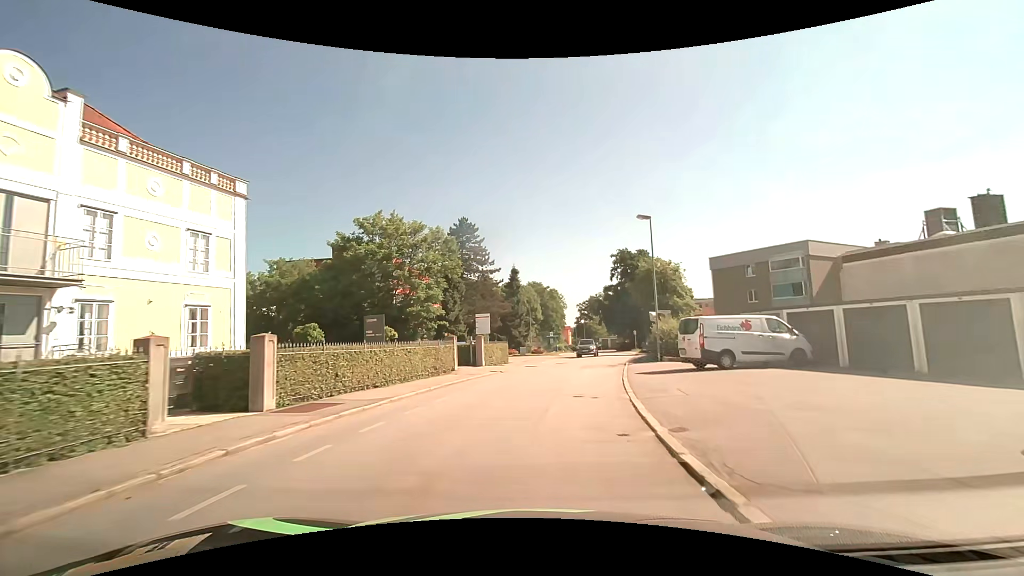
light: Day
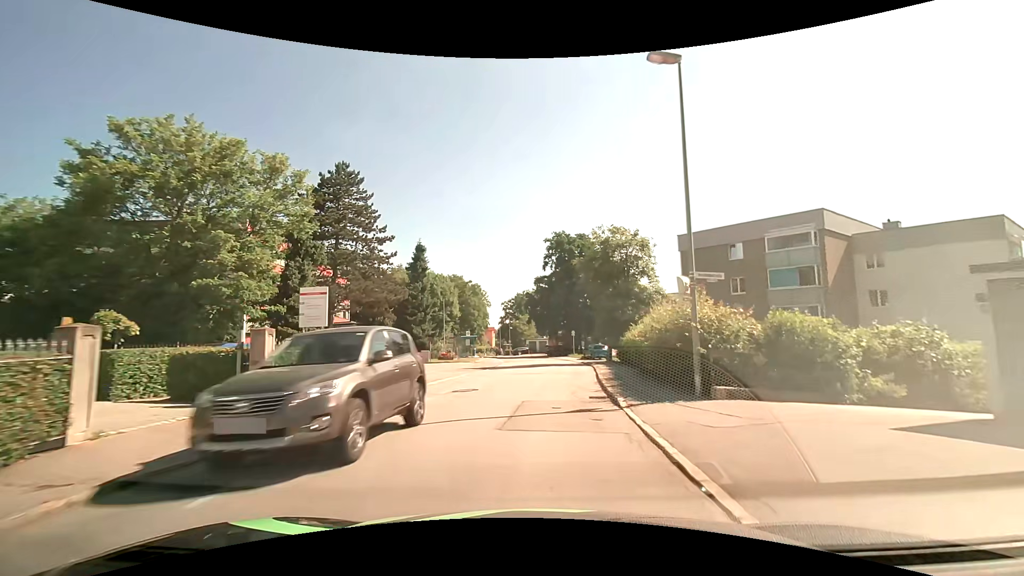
(+1.4, +17.1) m; +9°
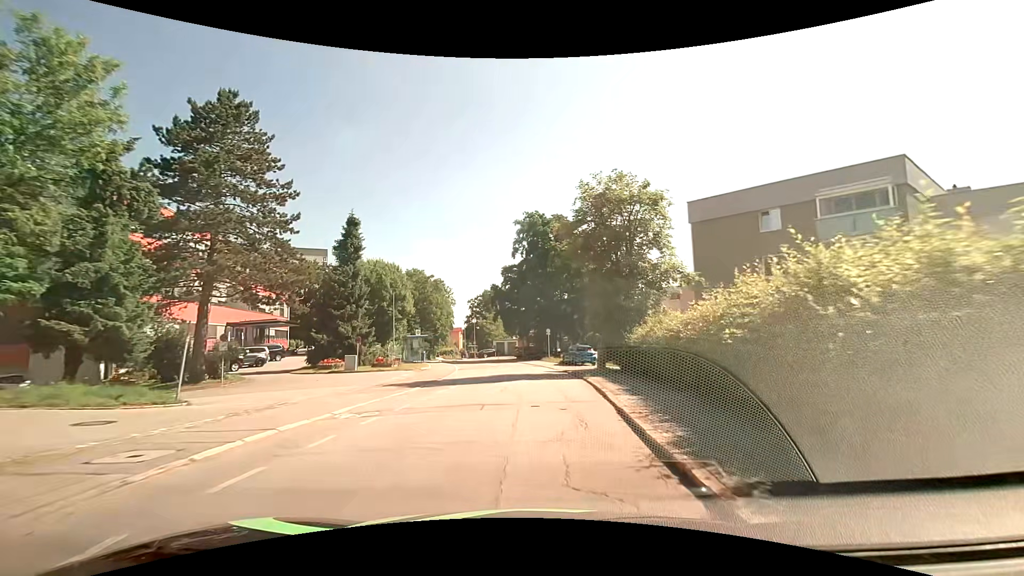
(+0.3, +11.3) m; +4°
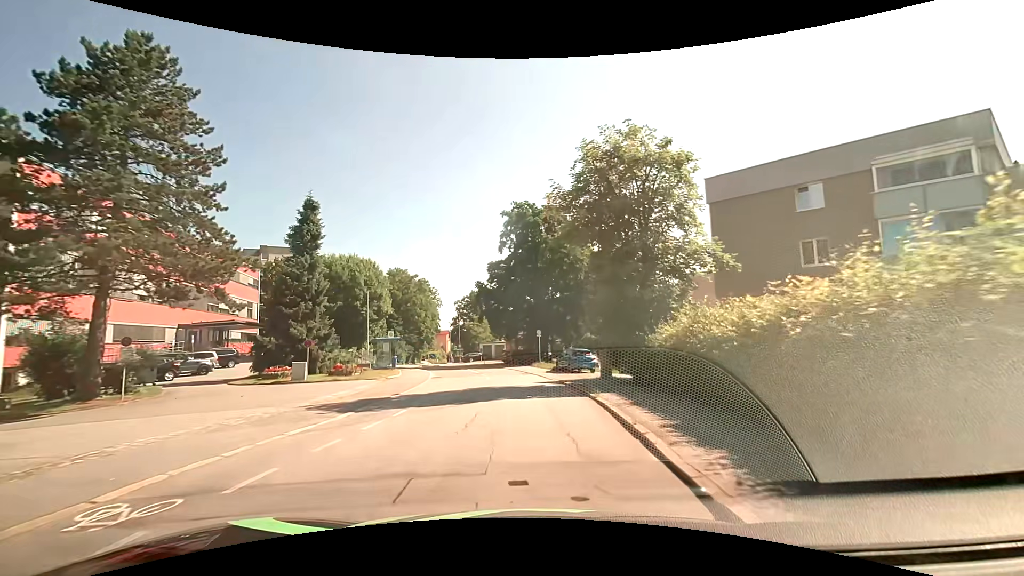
(0.0, +5.7) m; 0°
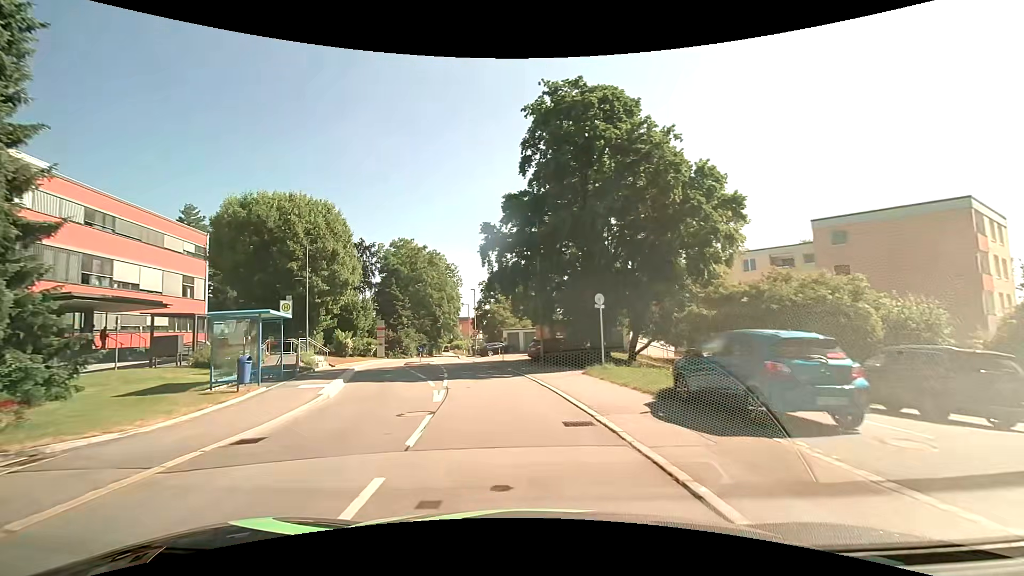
(-0.3, +22.8) m; -4°
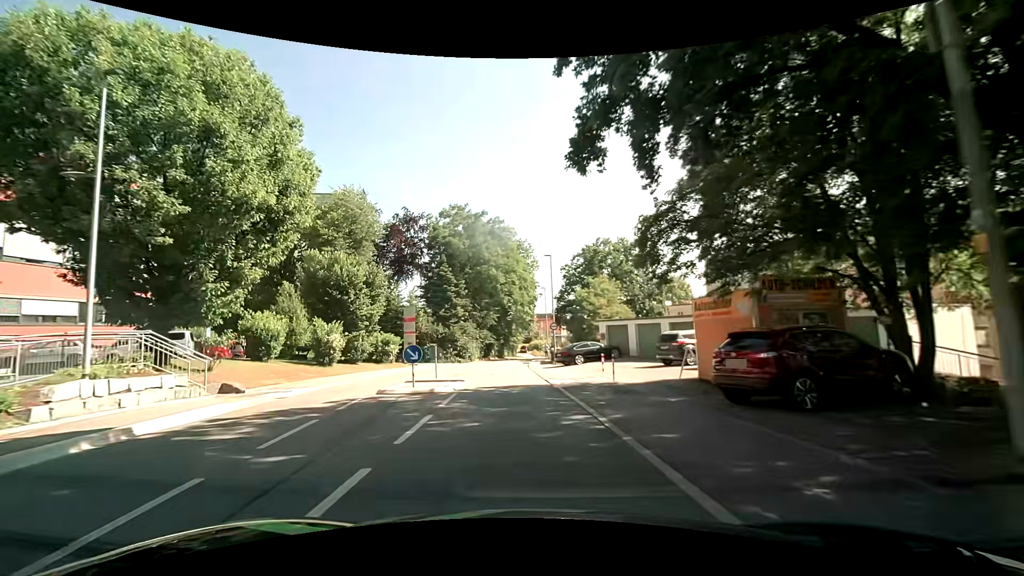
(-1.9, +23.1) m; -10°
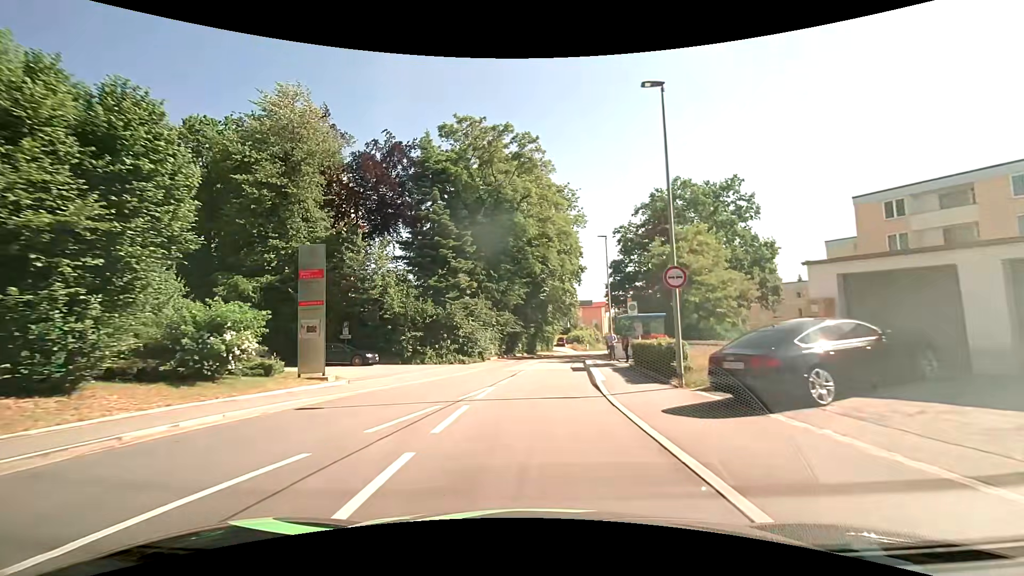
(-1.0, +23.8) m; -4°
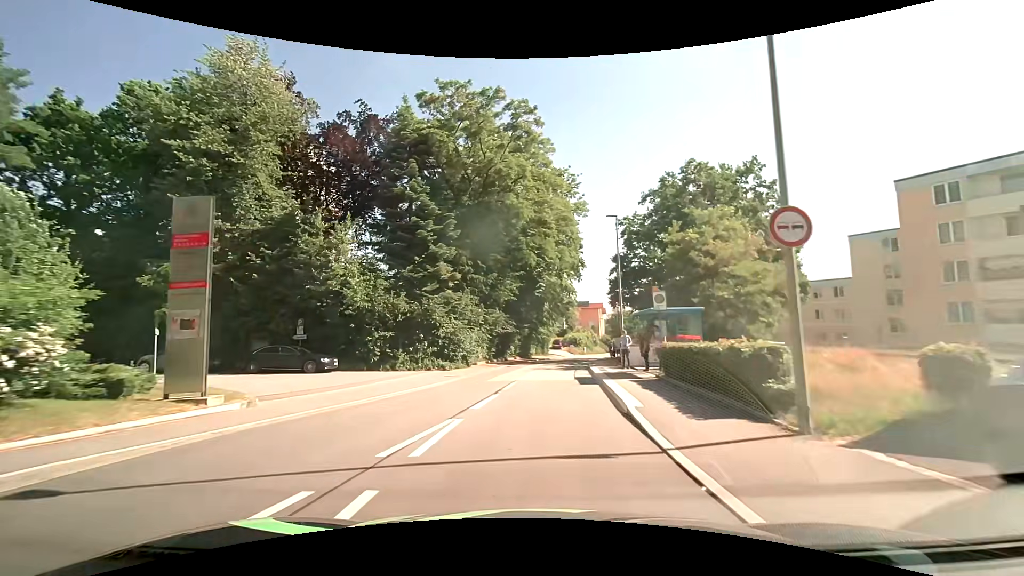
(0.0, +5.9) m; +1°
(0, +10) (+1, +20) (+2, +30) (+3, +40) (+5, +50) (+7, +59) (+9, +69) (+12, +79) (+14, +89) (+16, +98) m
